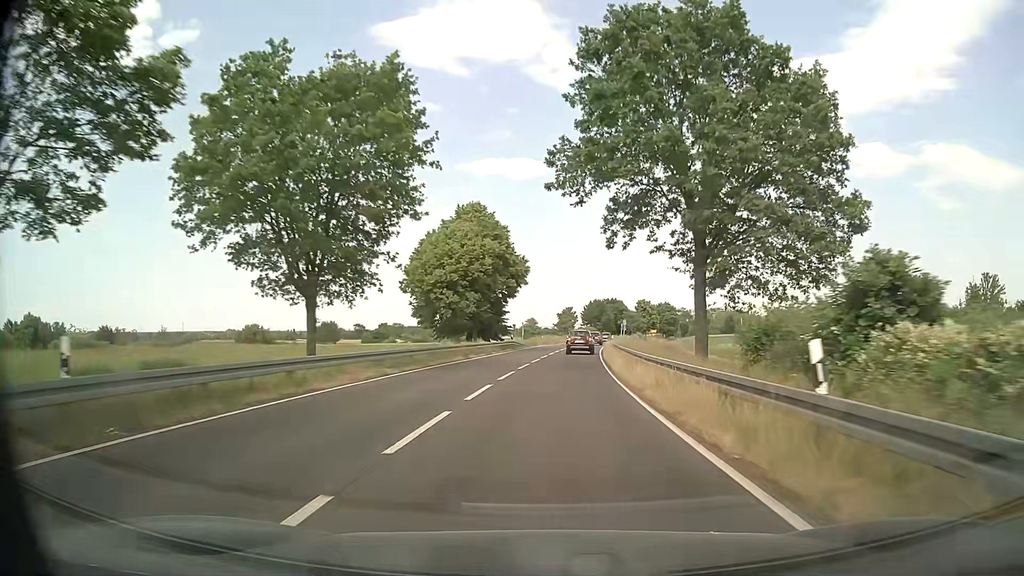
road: primary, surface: asphalt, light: Day
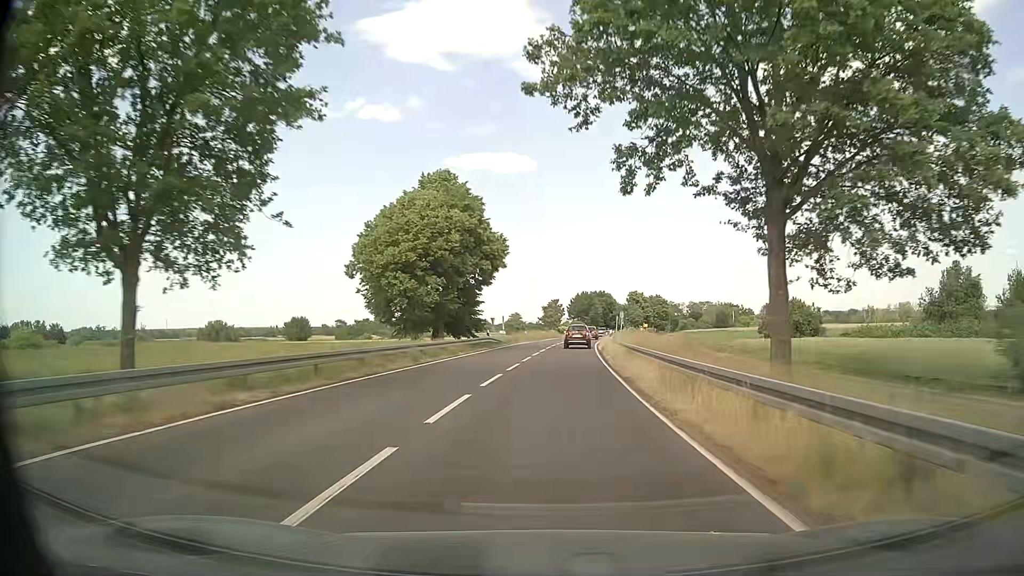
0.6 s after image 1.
(+0.1, +10.1) m; +1°
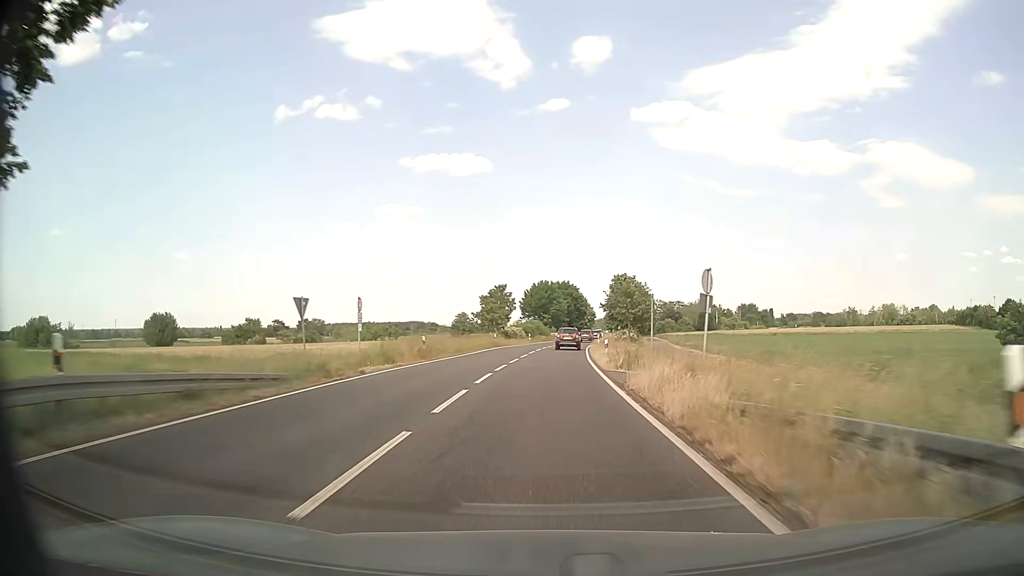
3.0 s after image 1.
(+1.4, +41.7) m; +4°
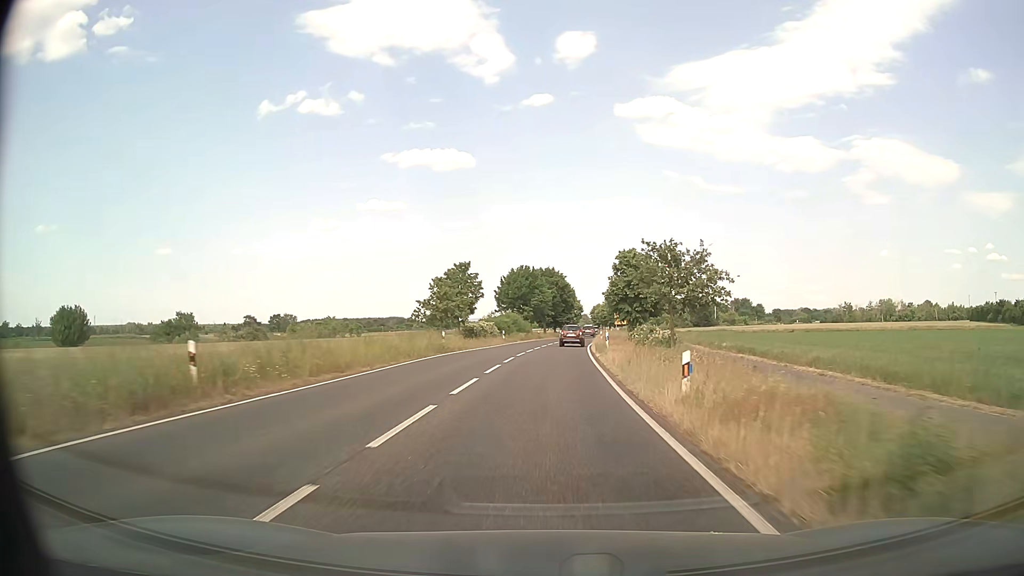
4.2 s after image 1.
(+0.3, +21.3) m; +2°
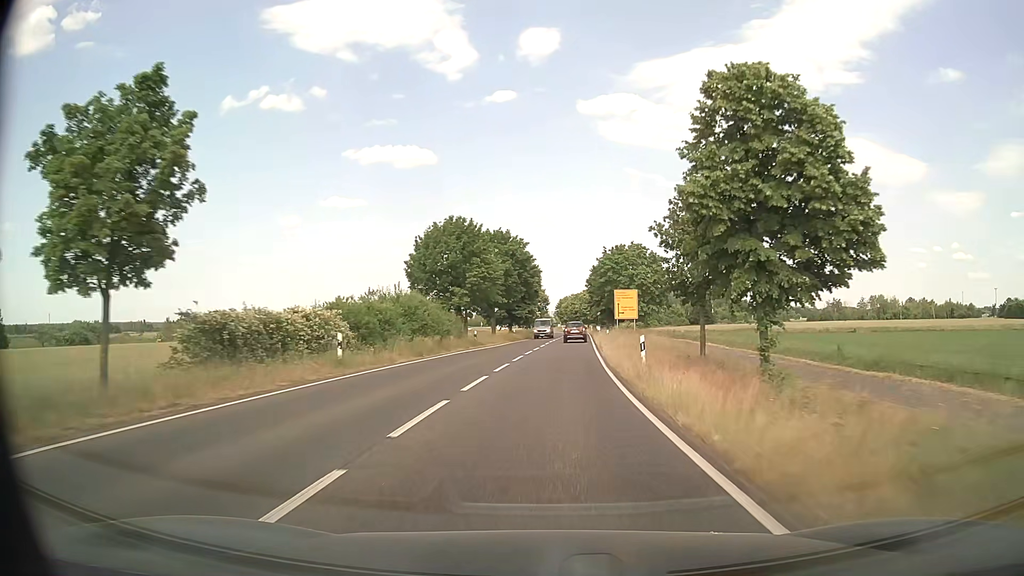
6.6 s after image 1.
(+1.1, +42.1) m; +3°
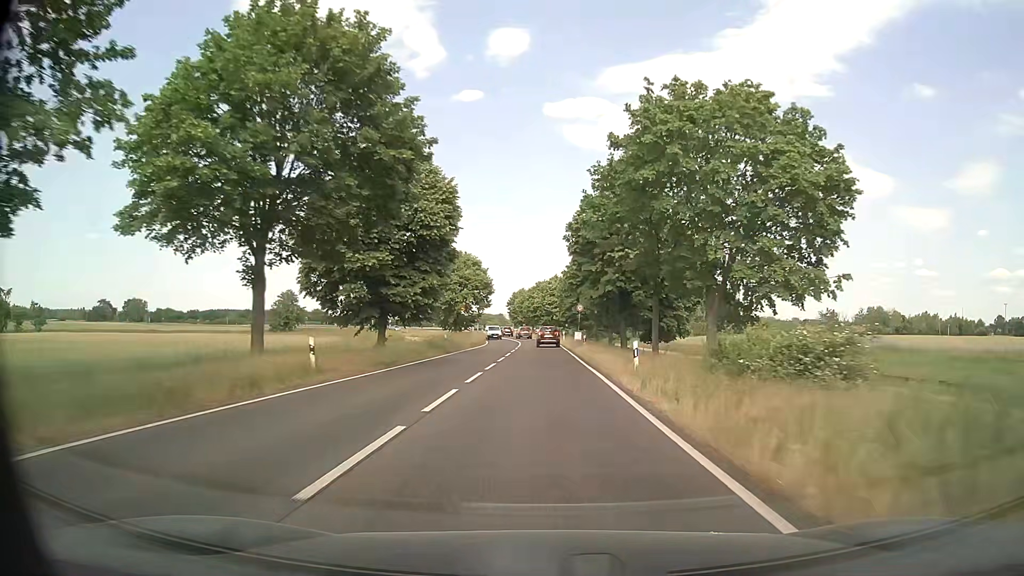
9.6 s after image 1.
(+2.0, +51.8) m; +4°
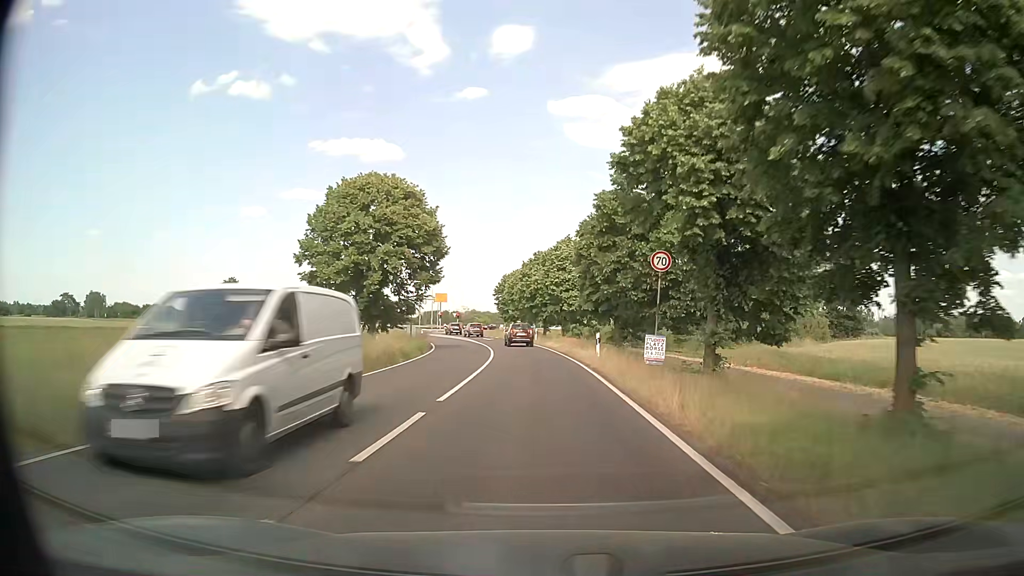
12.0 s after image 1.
(0.0, +41.0) m; +1°
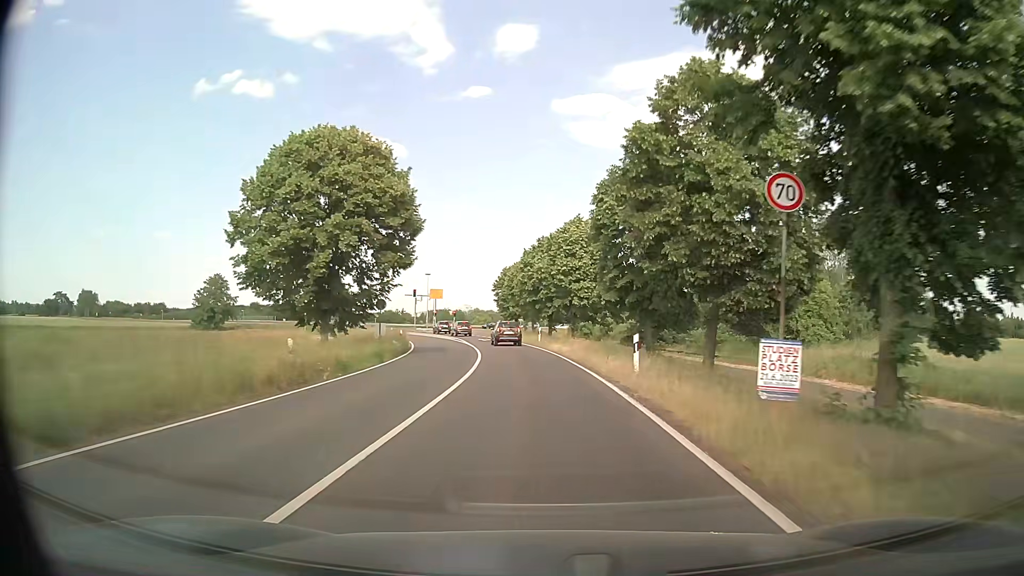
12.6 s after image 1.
(-0.2, +10.1) m; -2°
